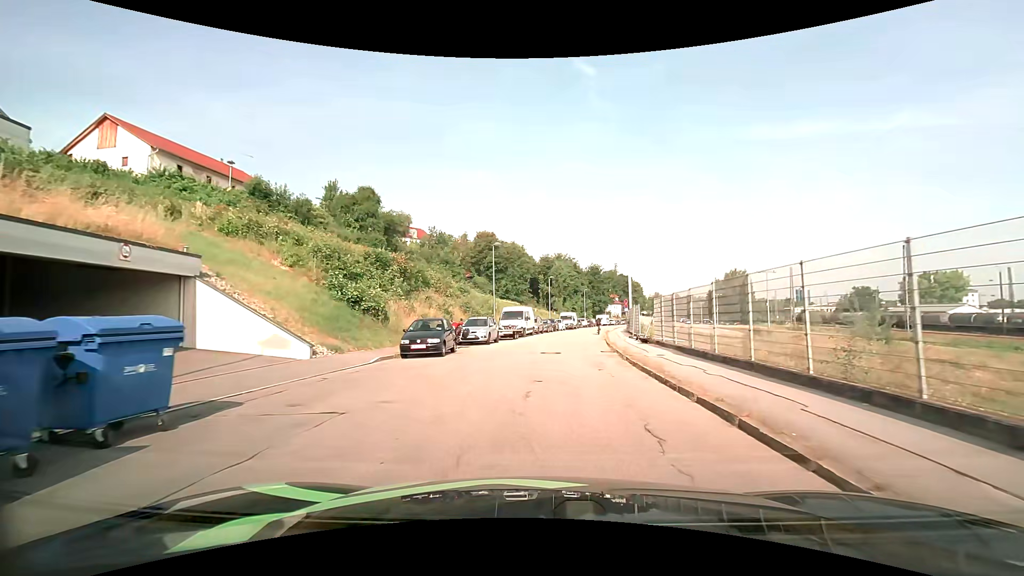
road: residential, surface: asphalt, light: Day
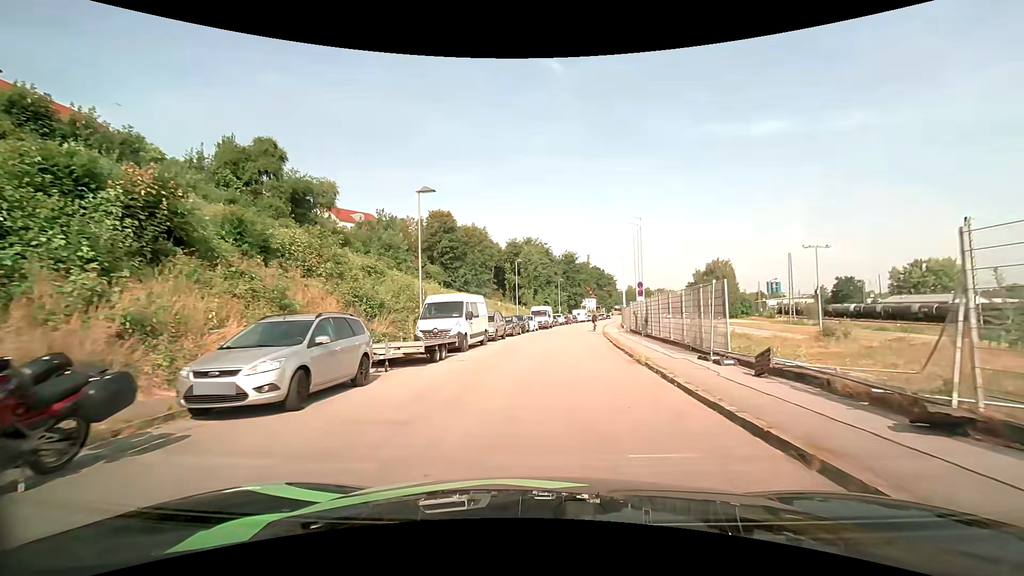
(+0.6, +18.7) m; +3°
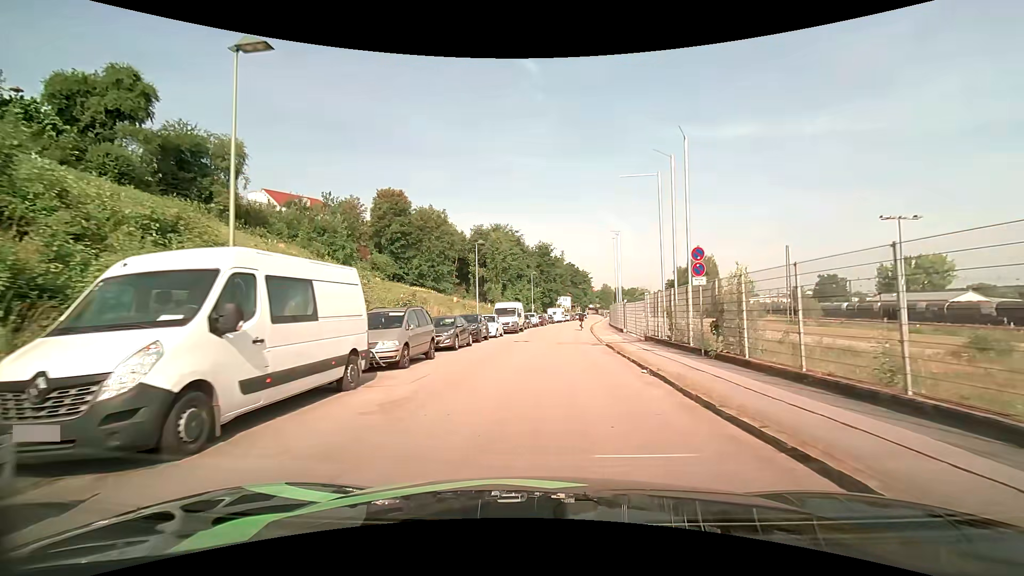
(+0.5, +14.5) m; +4°
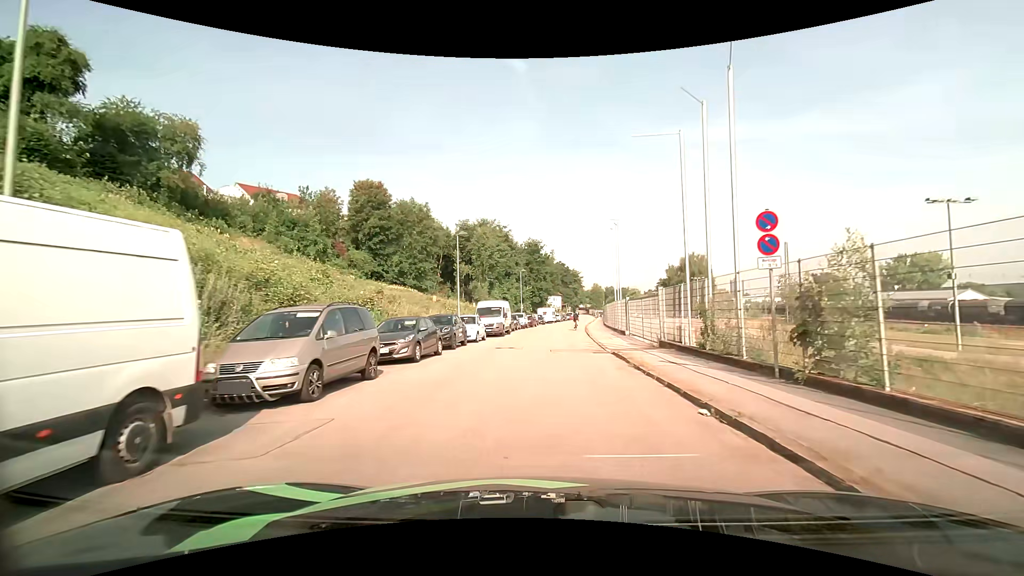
(0.0, +4.9) m; +1°
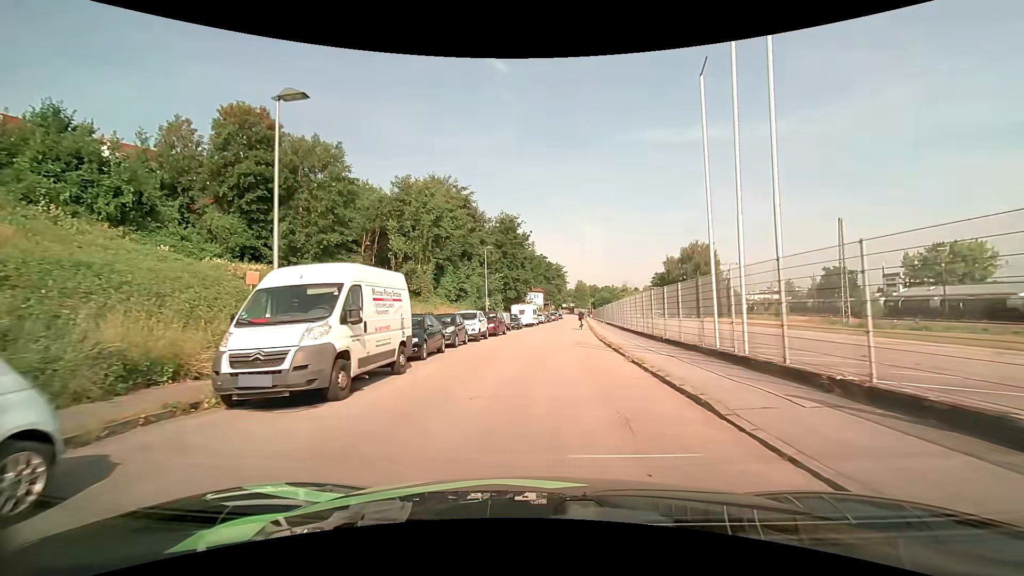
(+0.6, +25.5) m; +2°
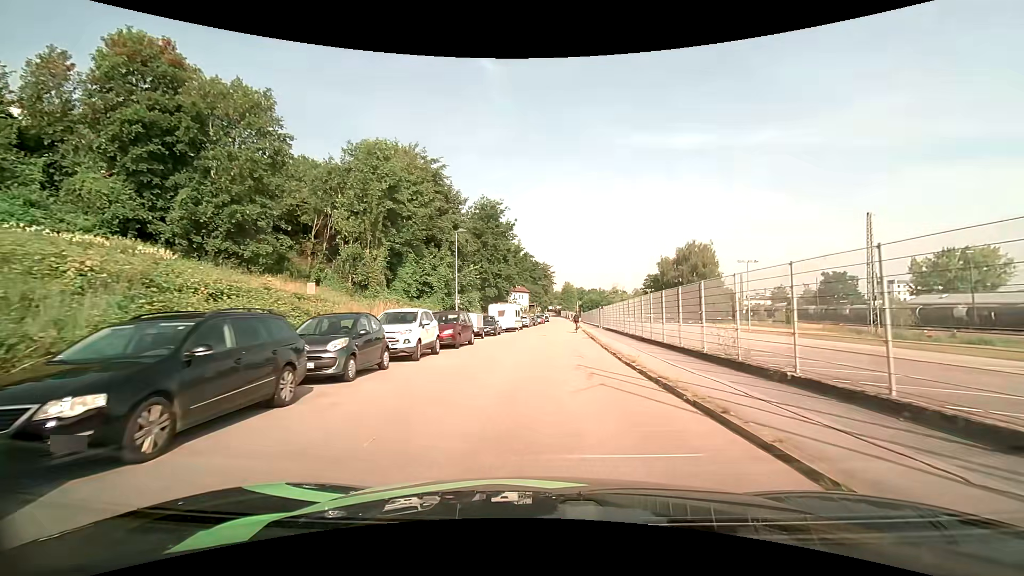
(+0.2, +10.5) m; +2°
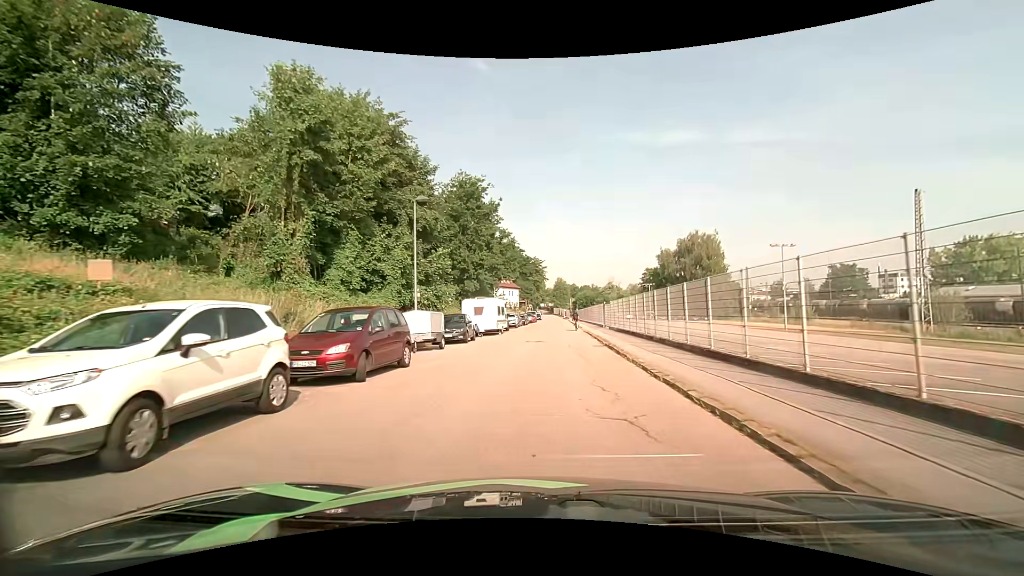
(+0.1, +10.5) m; +1°
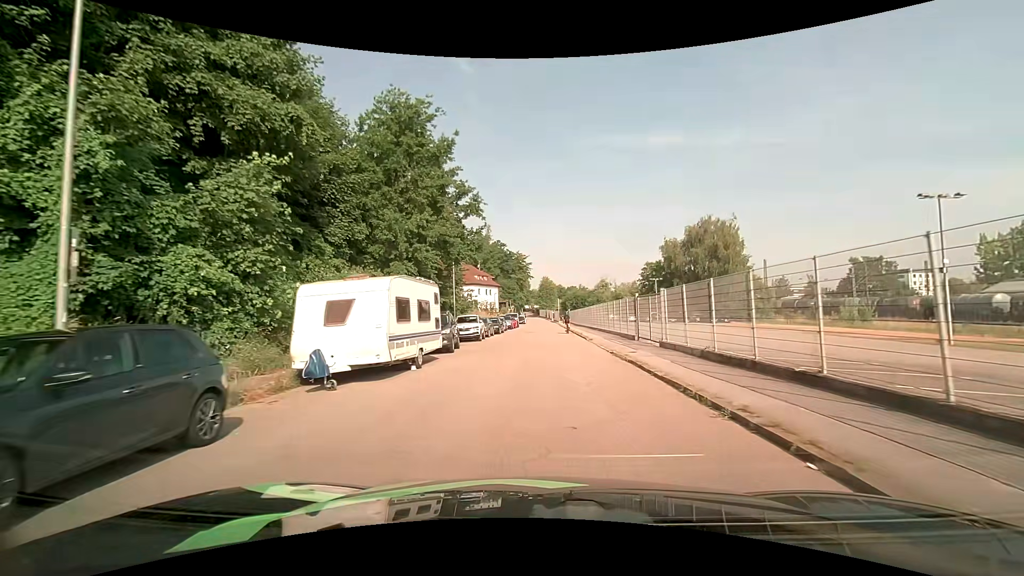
(+0.4, +20.5) m; +2°
(0, +10) (0, +20) (0, +30) (0, +40) (0, +50) (0, +60) (0, +70) (0, +80) (+1, +90) (+1, +100) m
